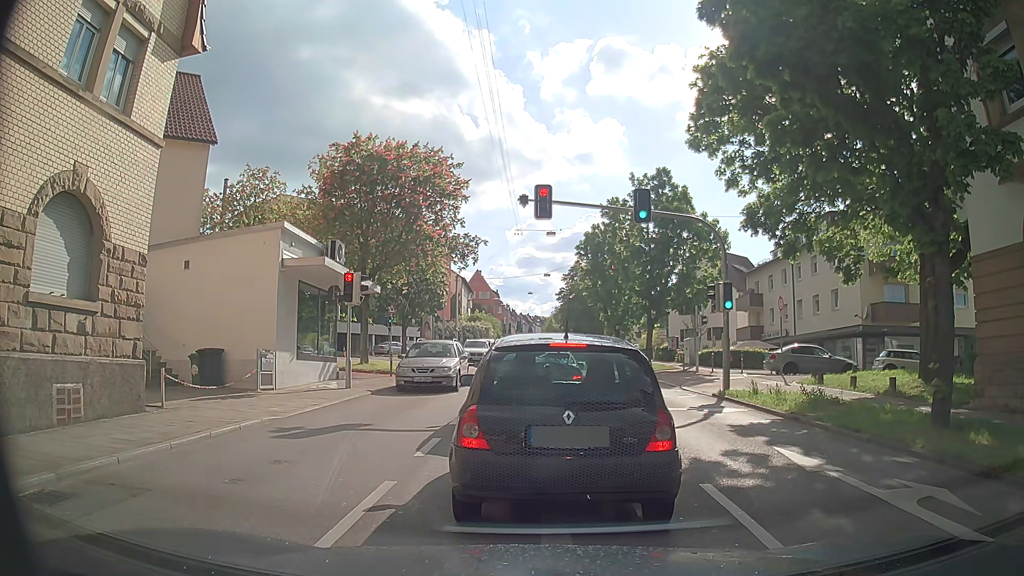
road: secondary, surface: asphalt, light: Day
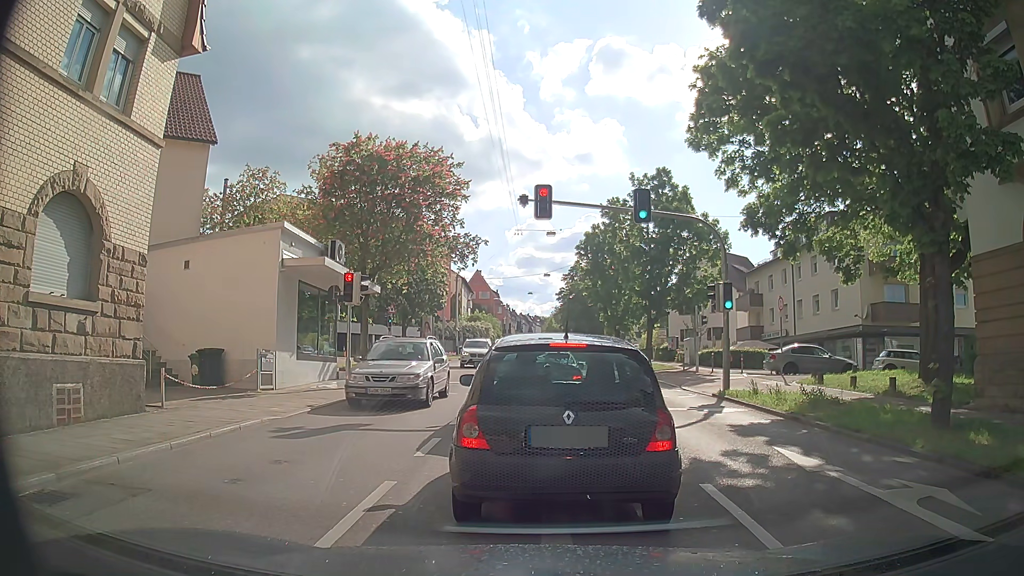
(0.0, 0.0) m; 0°
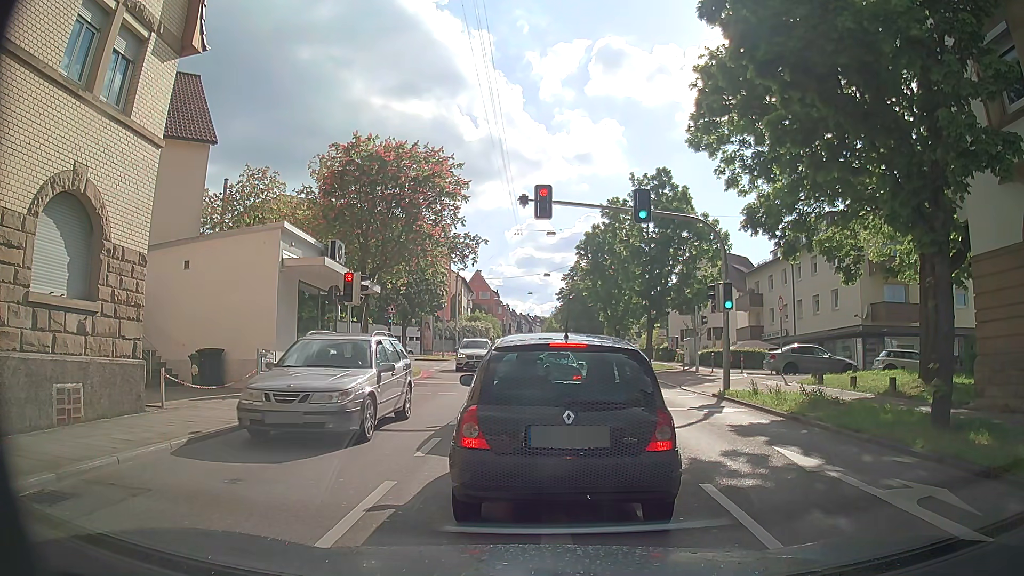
(0.0, 0.0) m; 0°
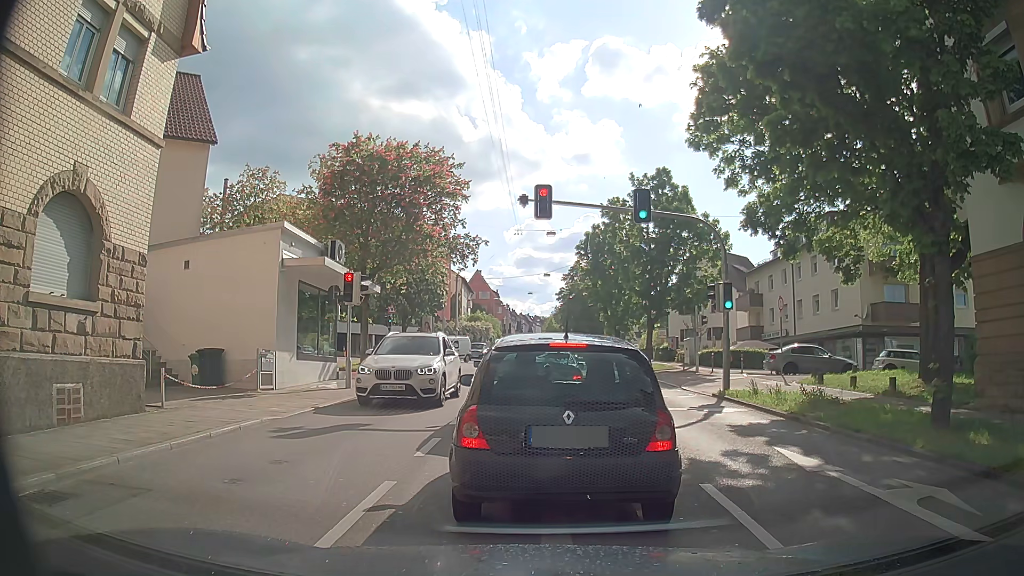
(0.0, 0.0) m; 0°
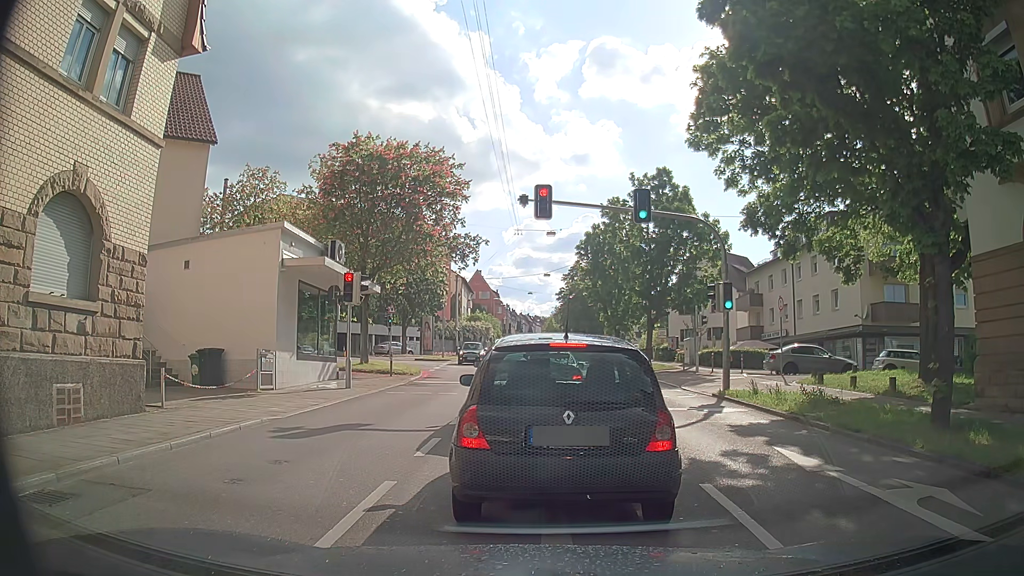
(0.0, 0.0) m; 0°
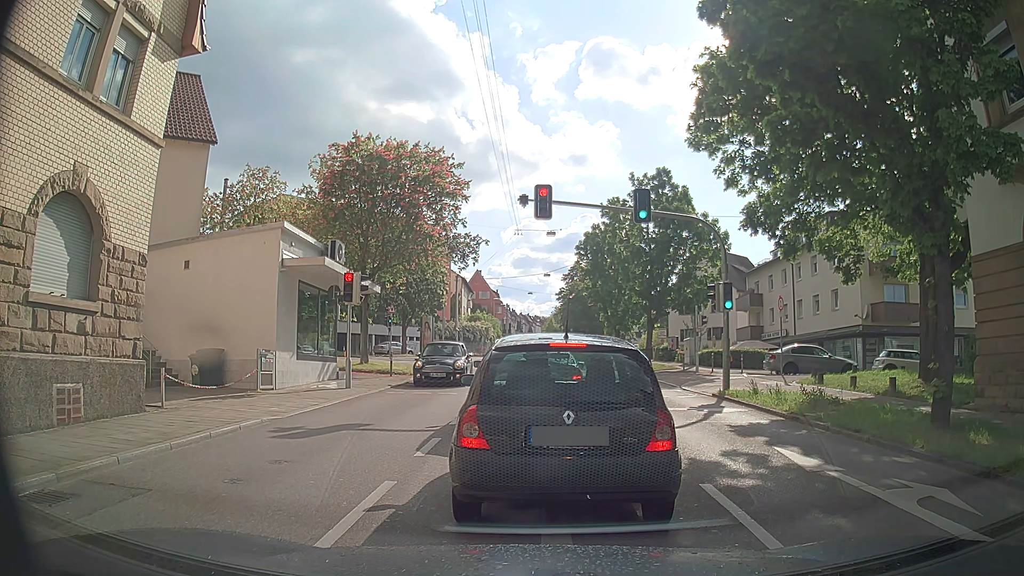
(0.0, 0.0) m; 0°
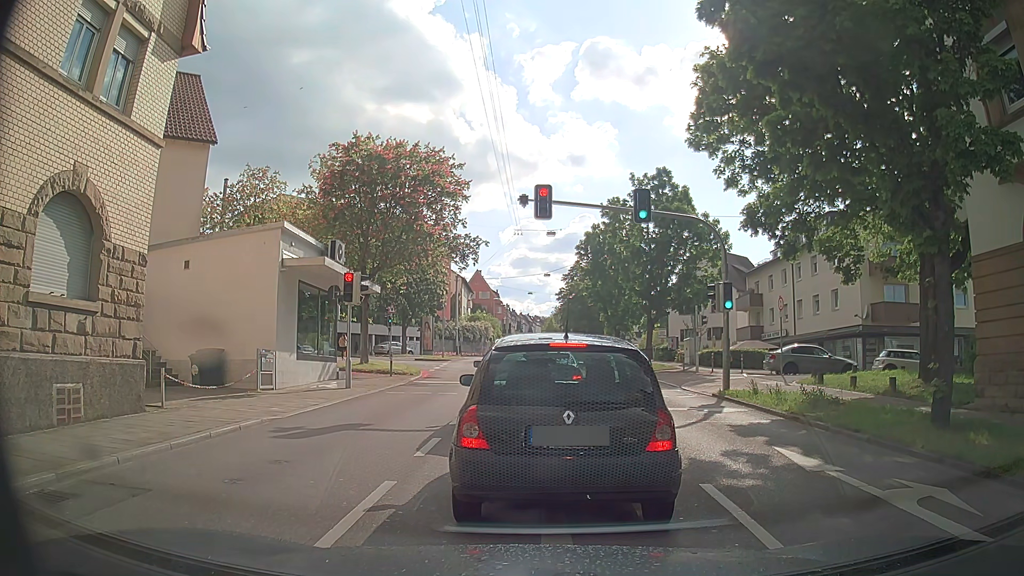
(0.0, 0.0) m; 0°
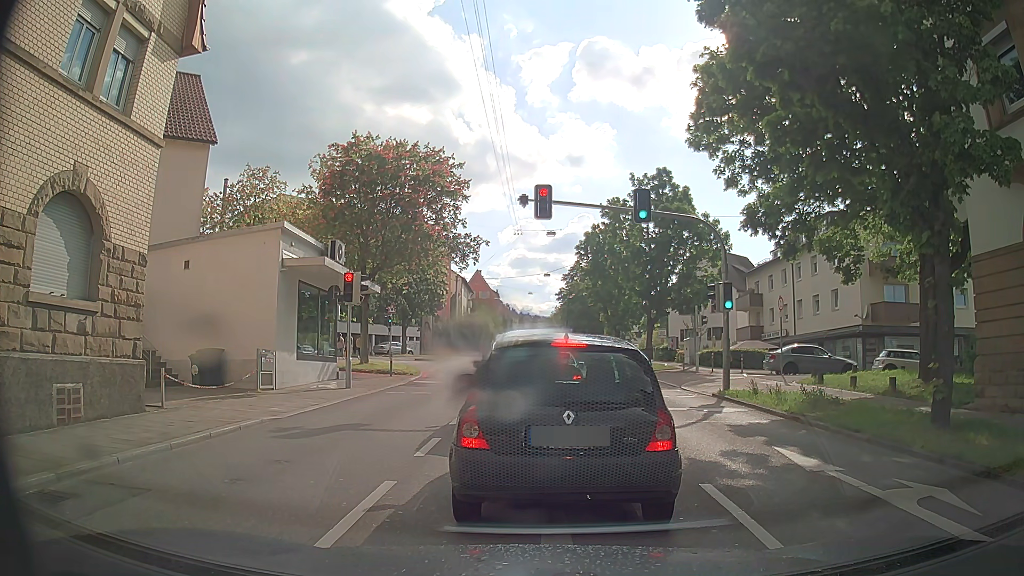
(0.0, 0.0) m; 0°
